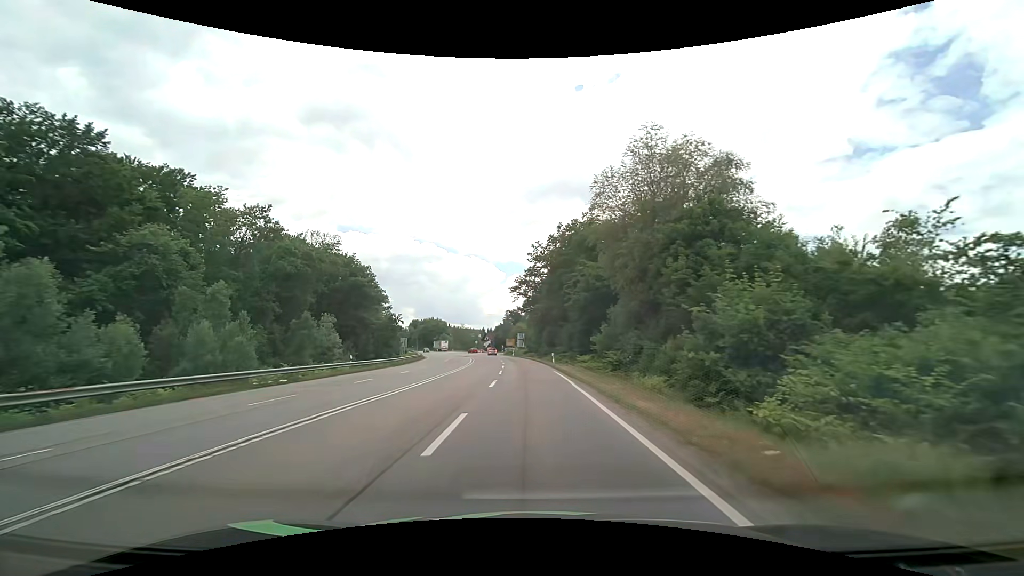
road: secondary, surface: asphalt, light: Day
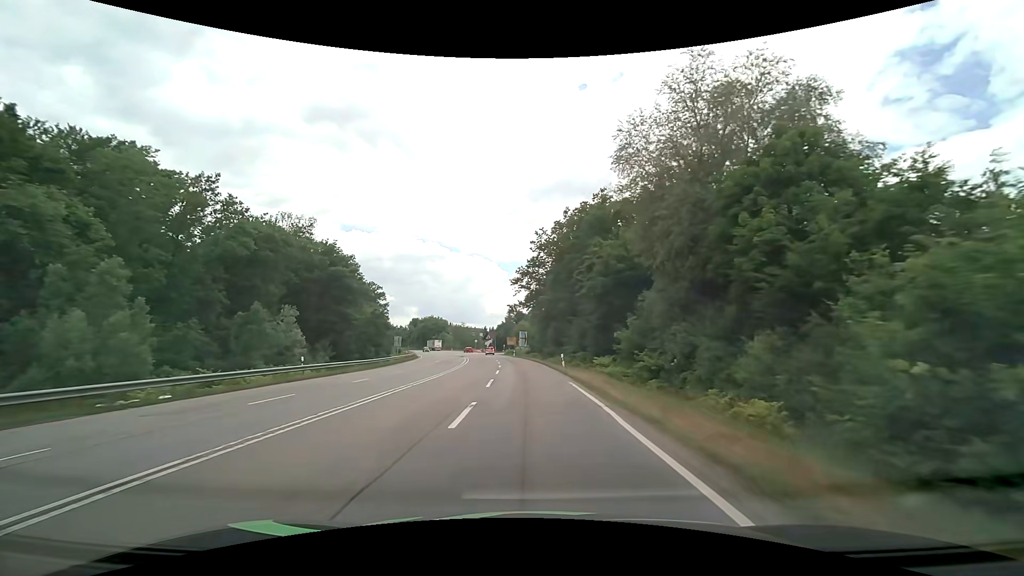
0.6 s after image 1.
(0.0, +9.1) m; 0°
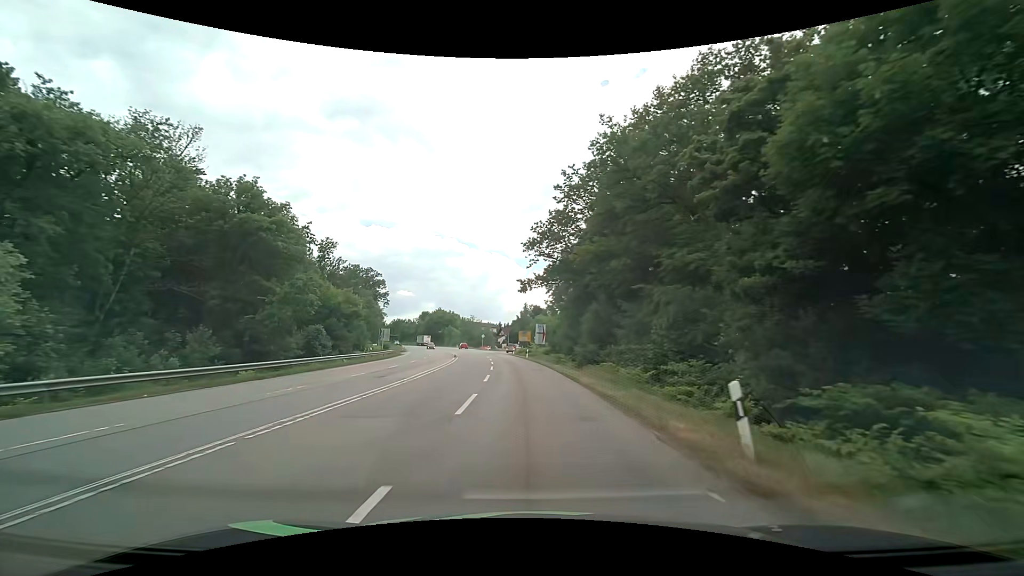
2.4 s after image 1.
(-0.5, +25.1) m; -2°
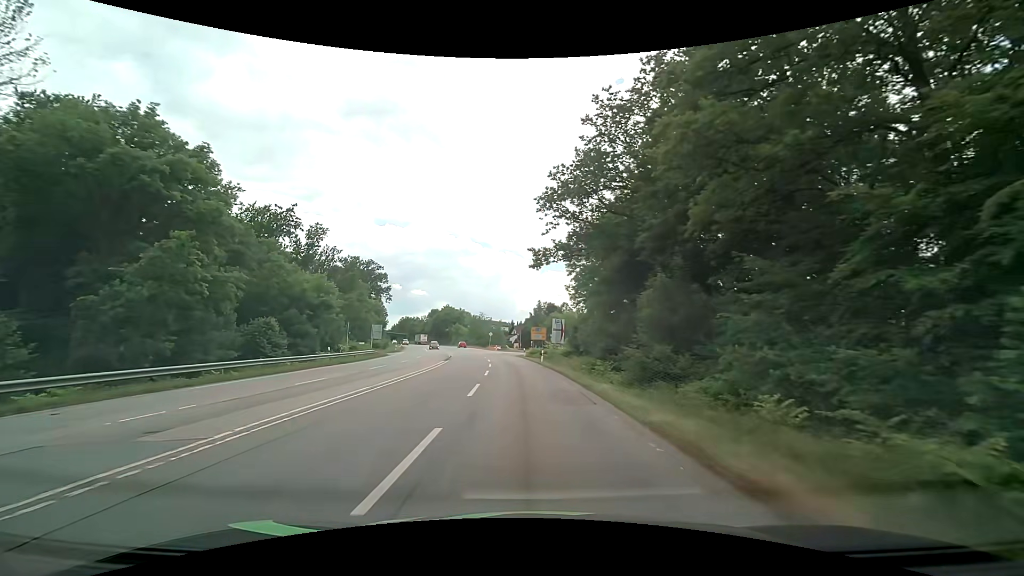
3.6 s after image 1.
(-0.2, +14.7) m; -2°
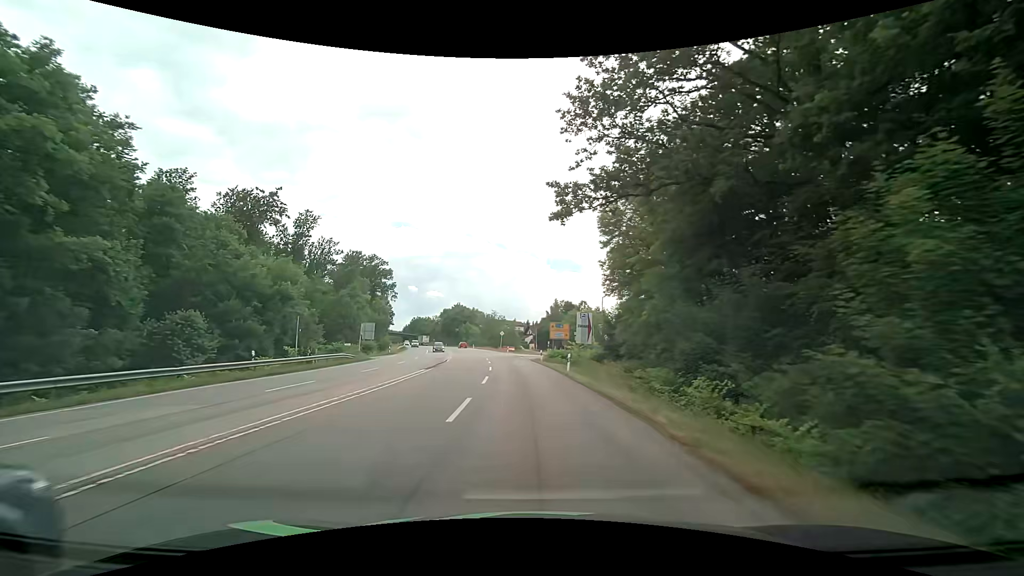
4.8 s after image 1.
(-0.2, +13.2) m; -1°
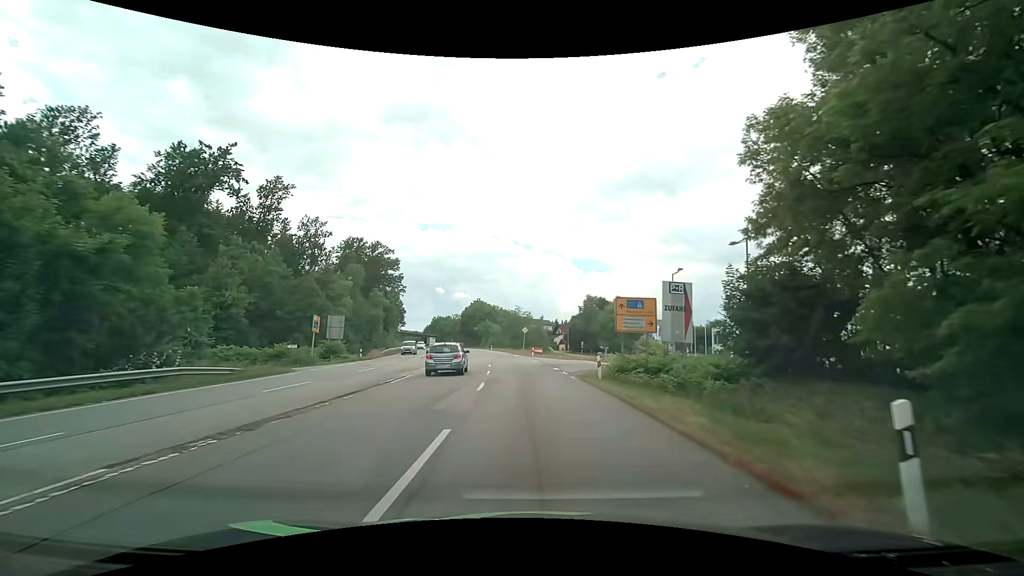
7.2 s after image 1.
(-0.8, +23.1) m; -3°
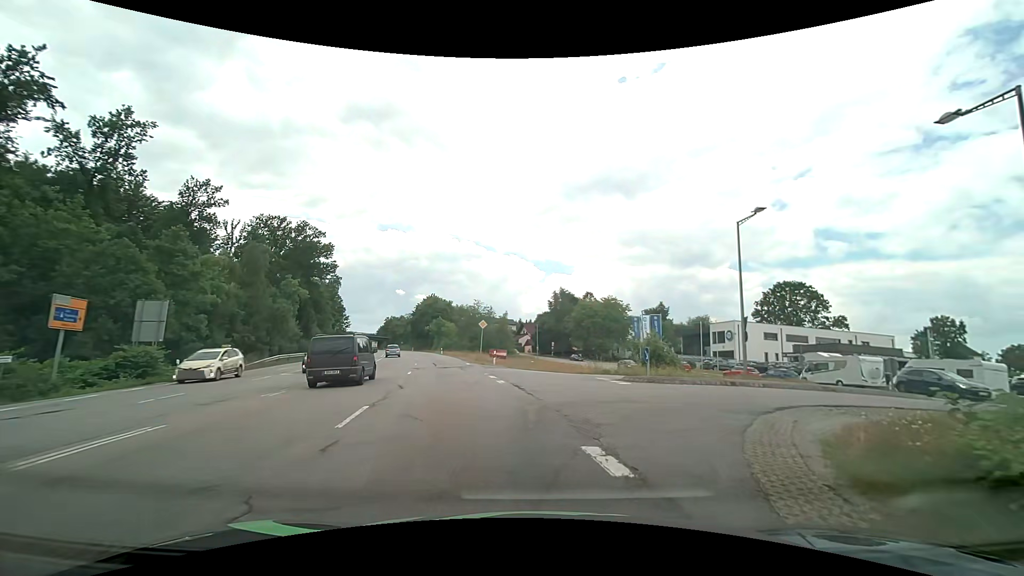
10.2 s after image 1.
(-0.3, +21.4) m; +3°
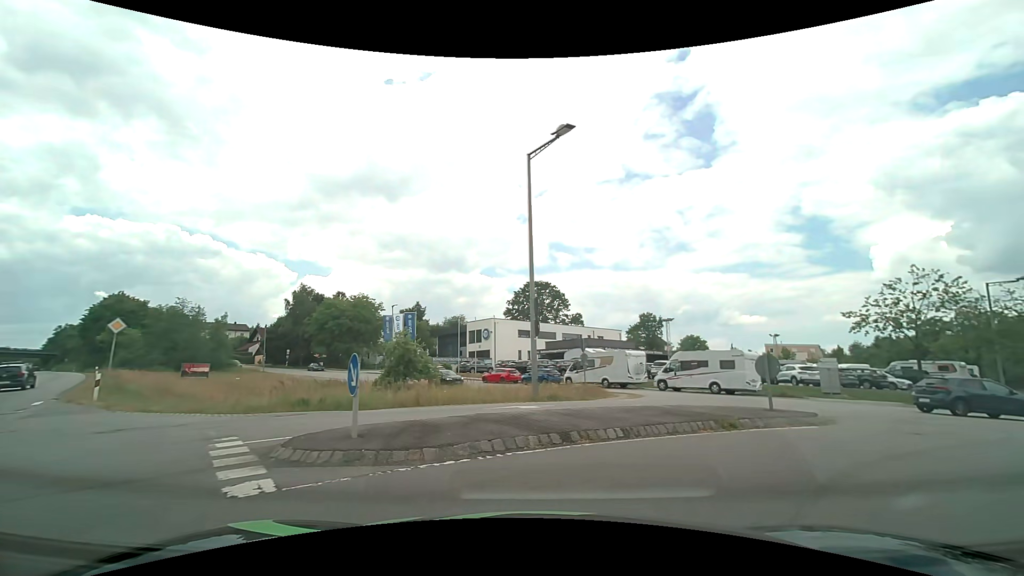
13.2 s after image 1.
(+2.8, +12.1) m; +28°
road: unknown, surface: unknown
